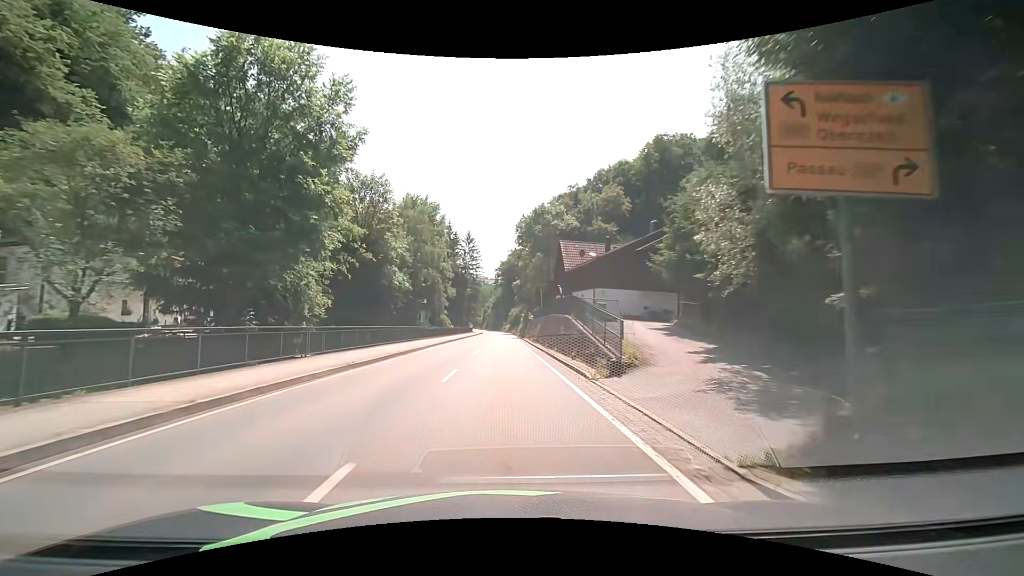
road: secondary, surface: asphalt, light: Day
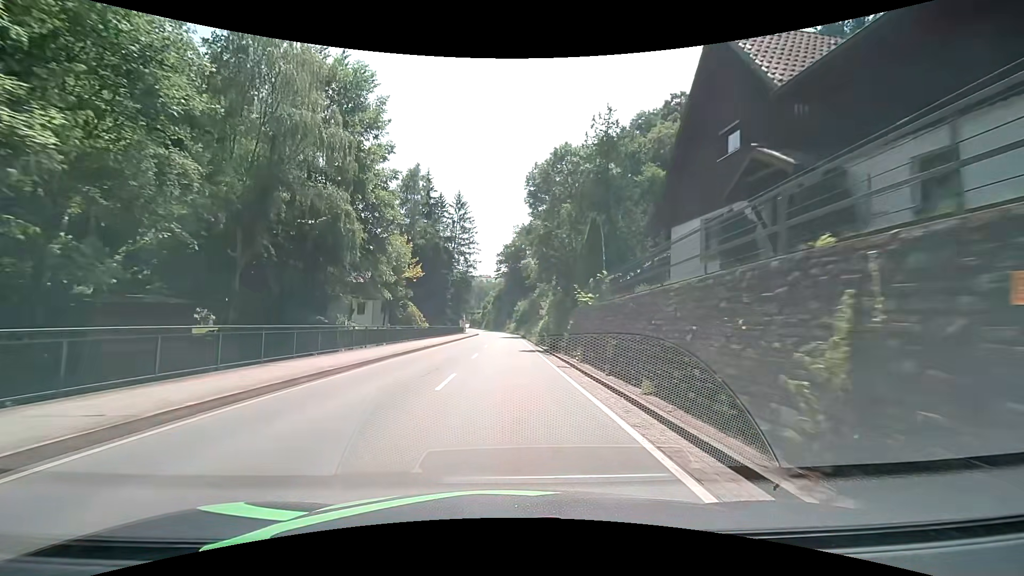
(-0.4, +37.3) m; 0°
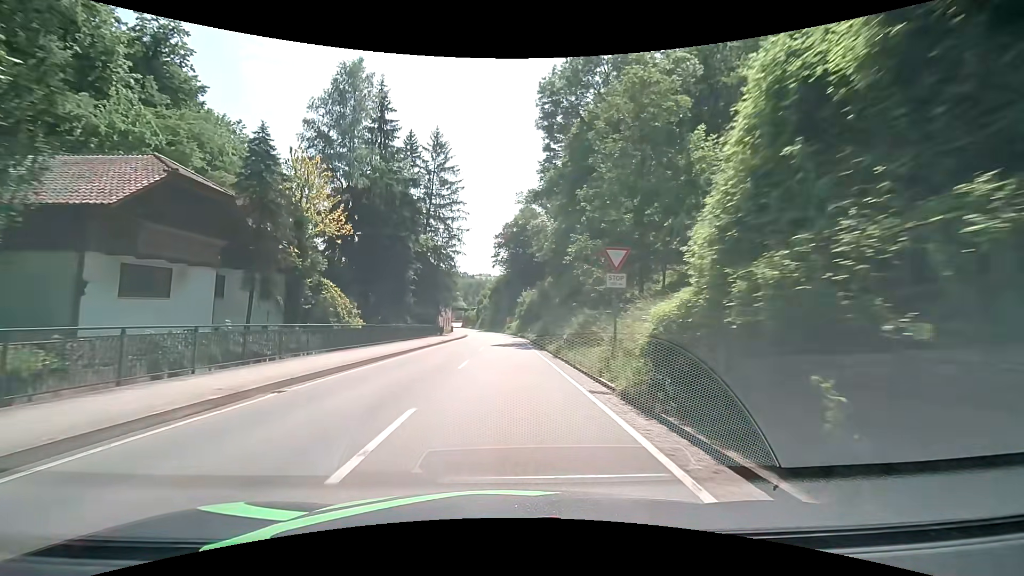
(-0.1, +29.8) m; 0°
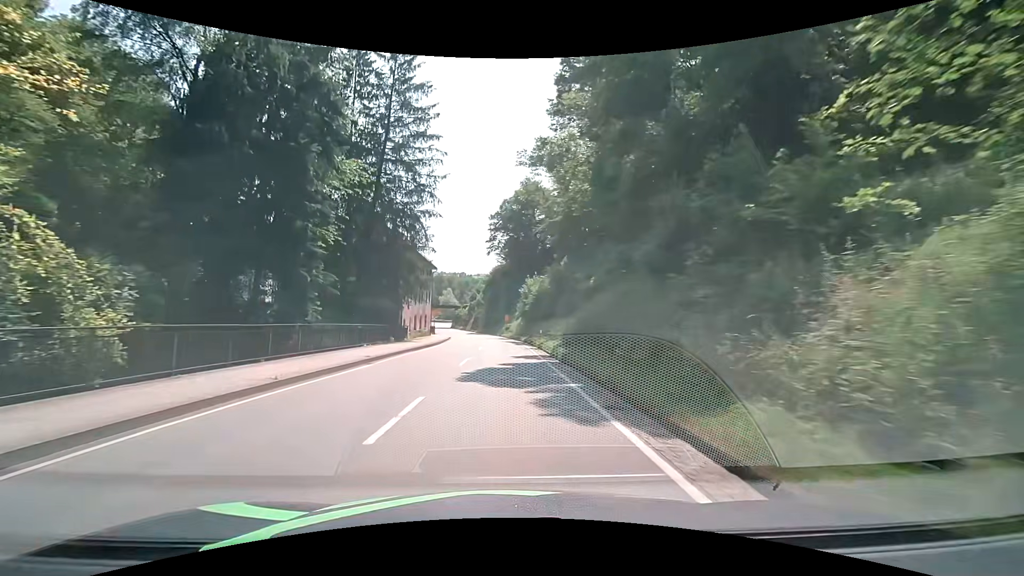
(+0.1, +22.4) m; 0°
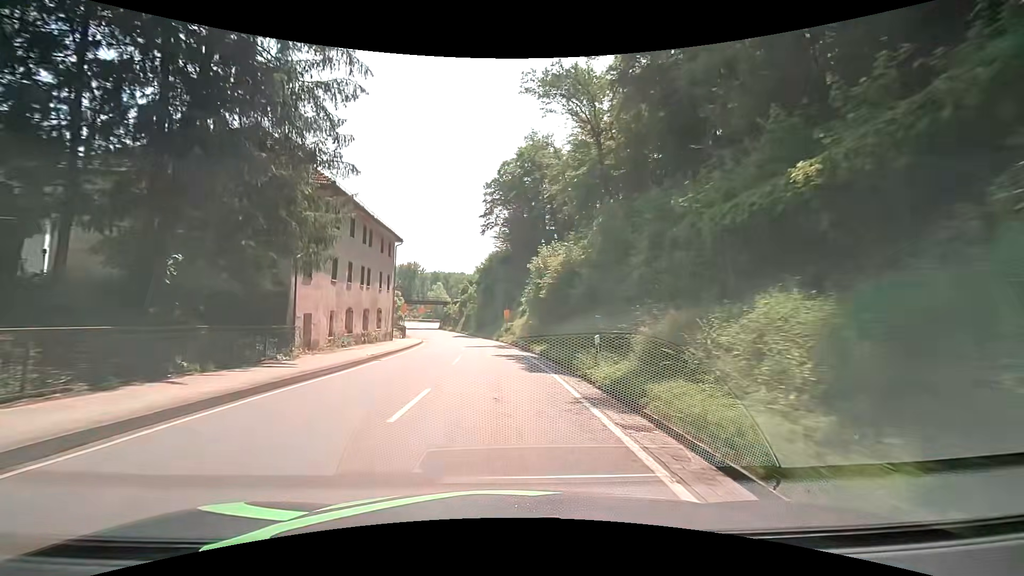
(+0.2, +22.4) m; 0°
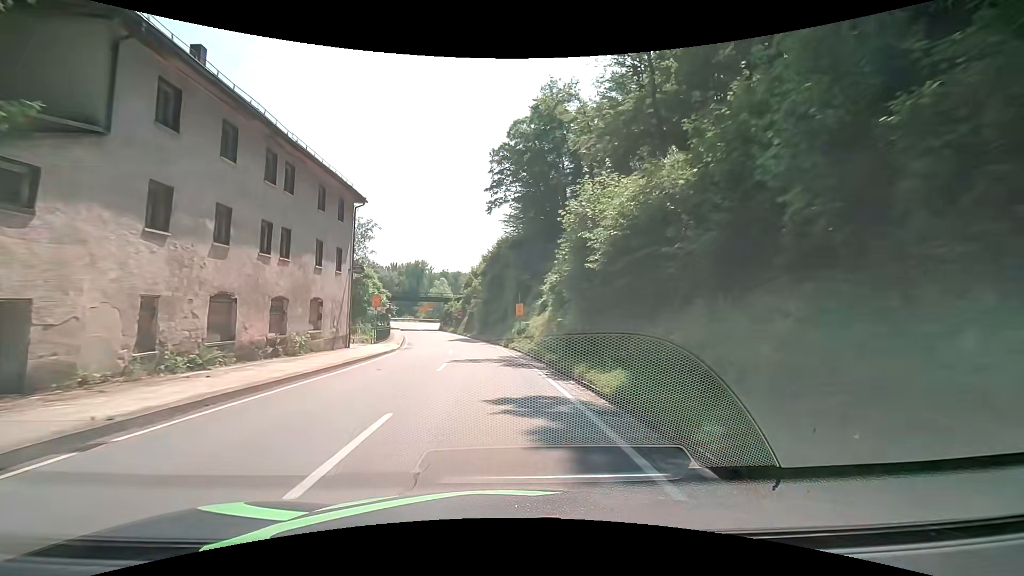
(0.0, +14.9) m; -2°
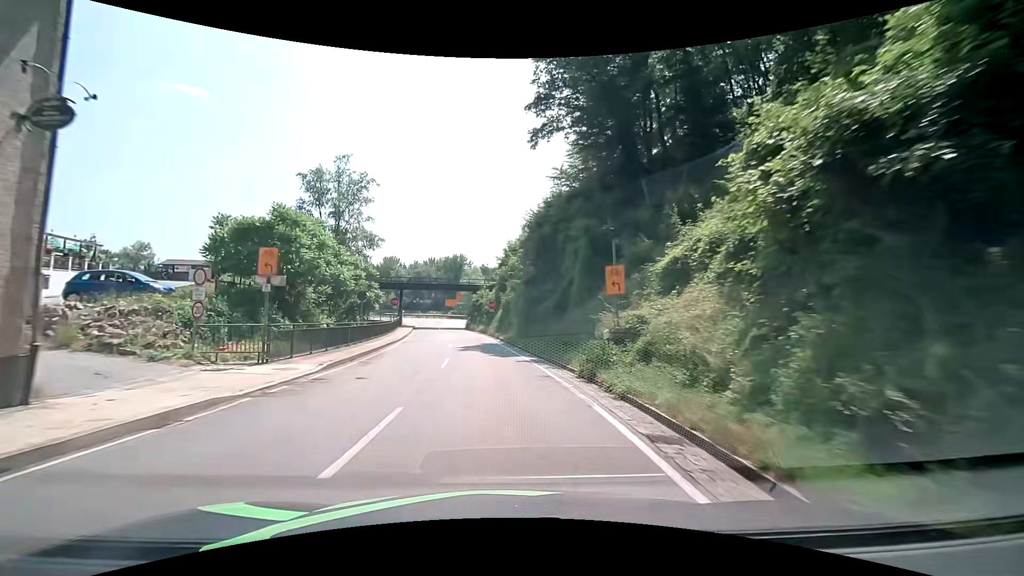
(-0.7, +22.3) m; -4°
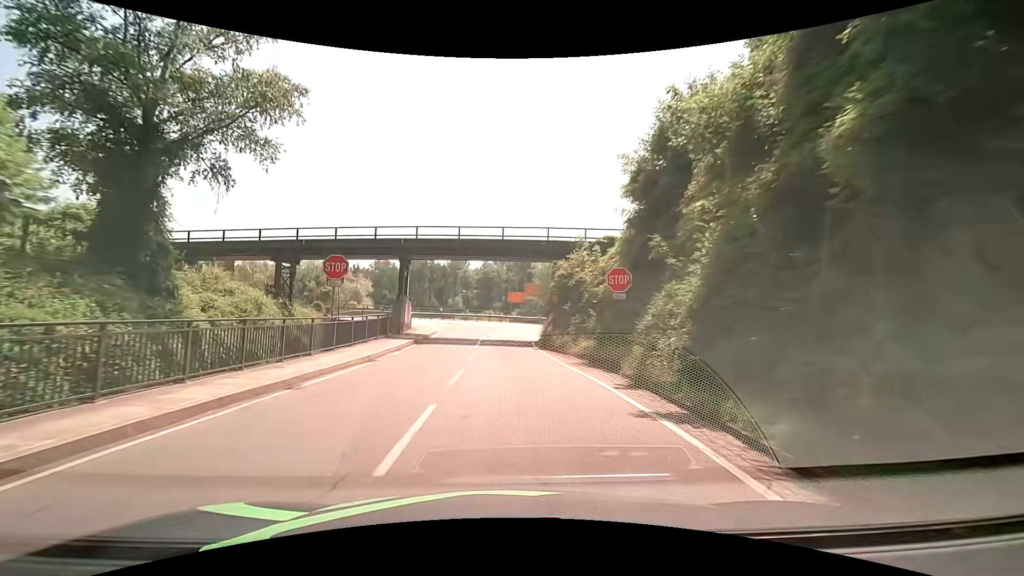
(-3.0, +35.2) m; -9°
